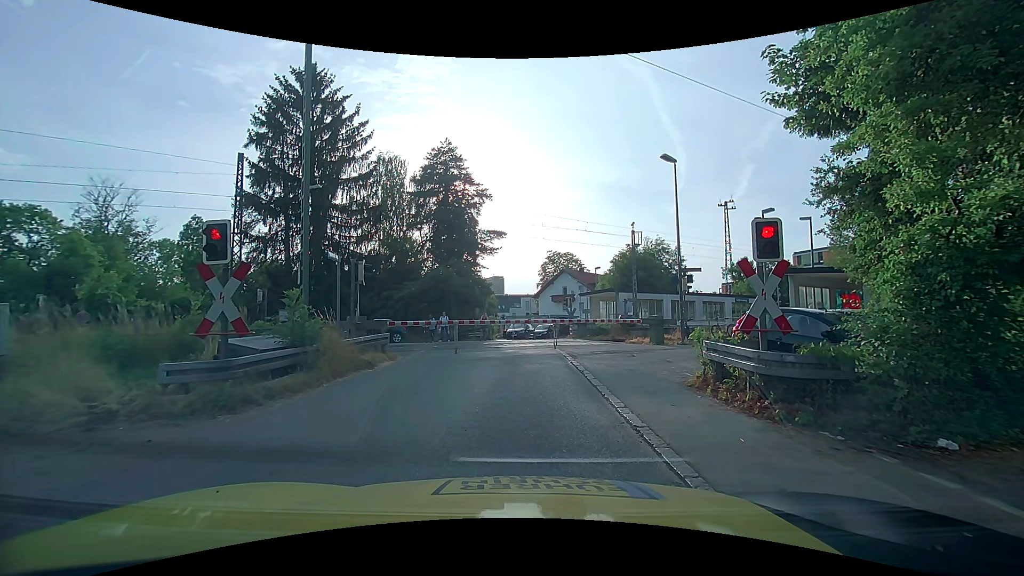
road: unclassified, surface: asphalt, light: Day
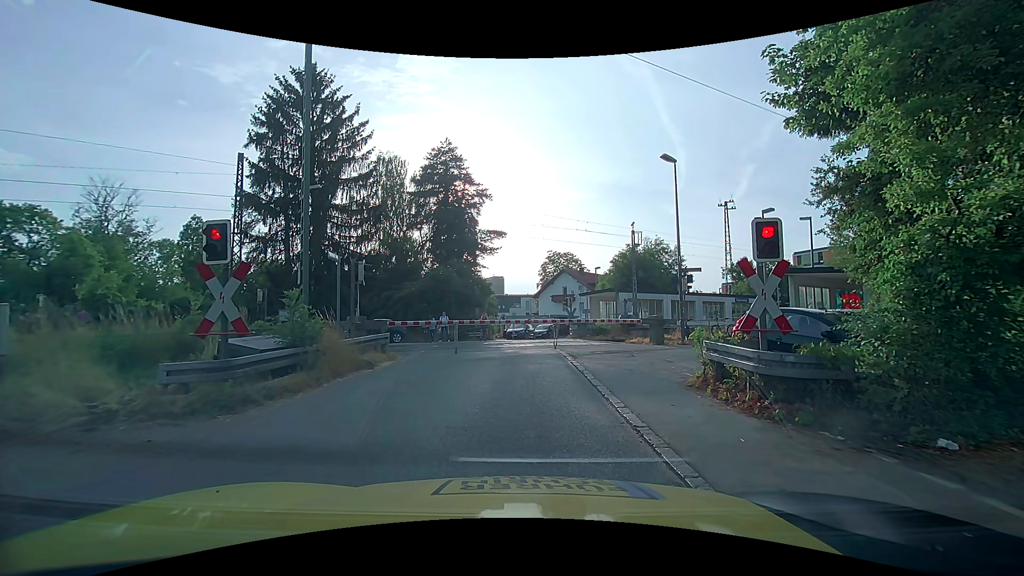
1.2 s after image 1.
(0.0, 0.0) m; 0°
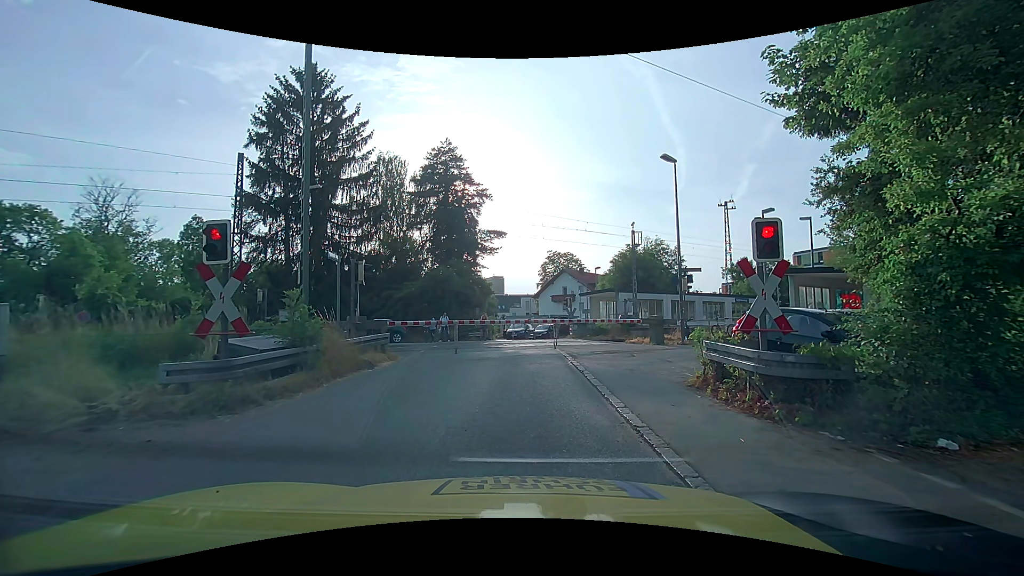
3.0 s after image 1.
(0.0, 0.0) m; 0°
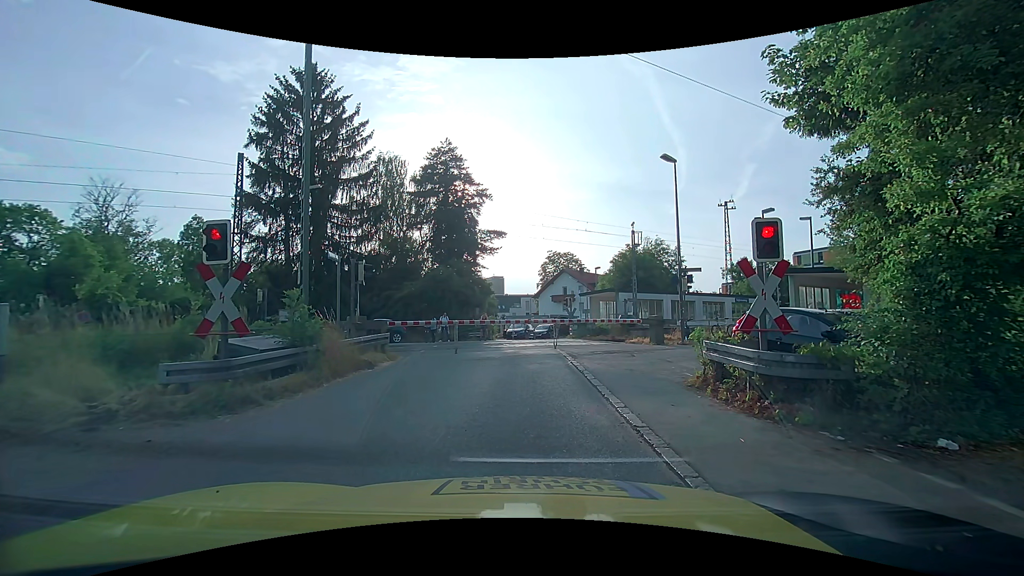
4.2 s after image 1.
(0.0, 0.0) m; 0°
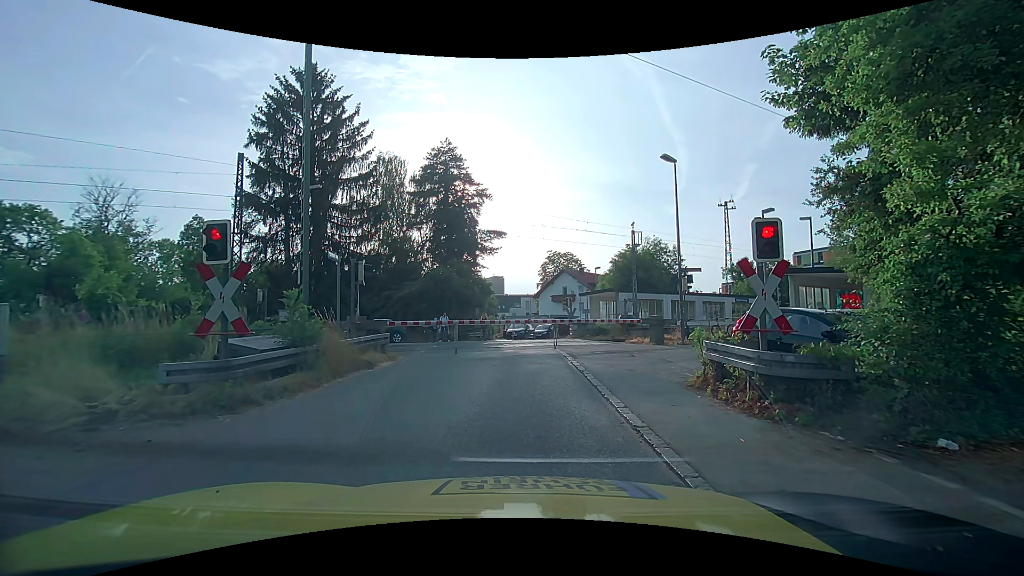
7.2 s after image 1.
(0.0, 0.0) m; 0°
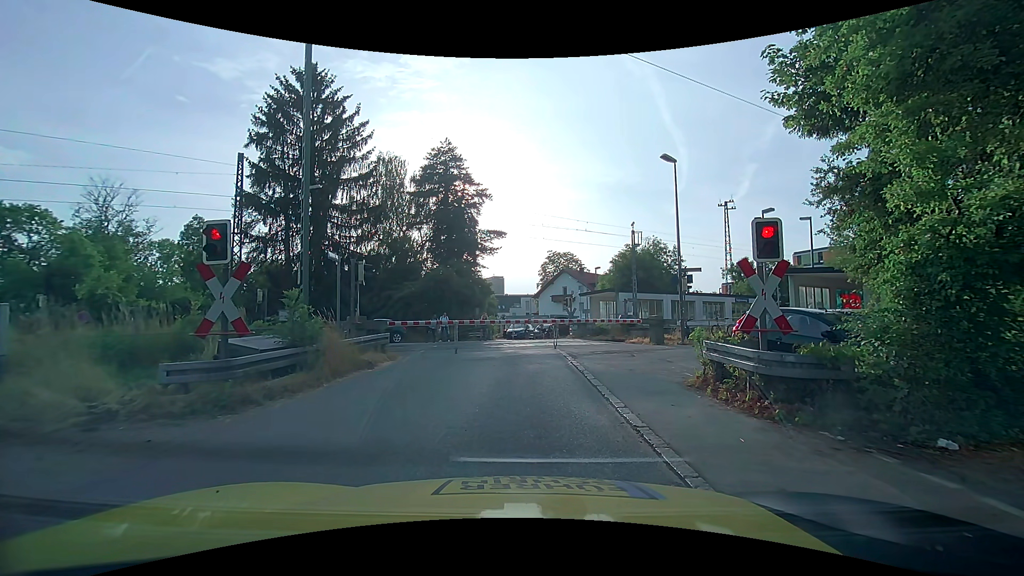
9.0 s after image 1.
(0.0, 0.0) m; 0°
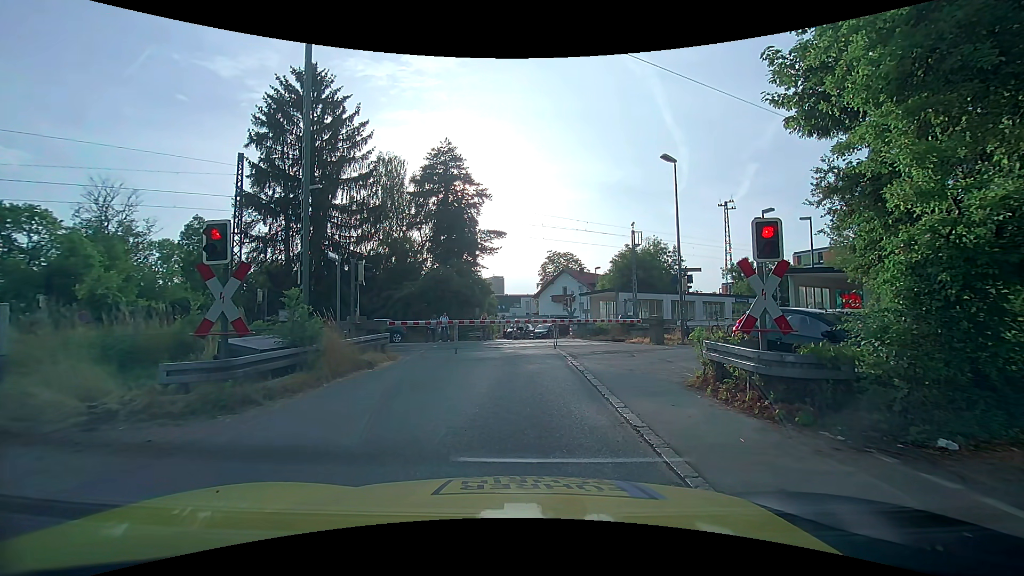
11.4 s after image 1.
(0.0, 0.0) m; 0°
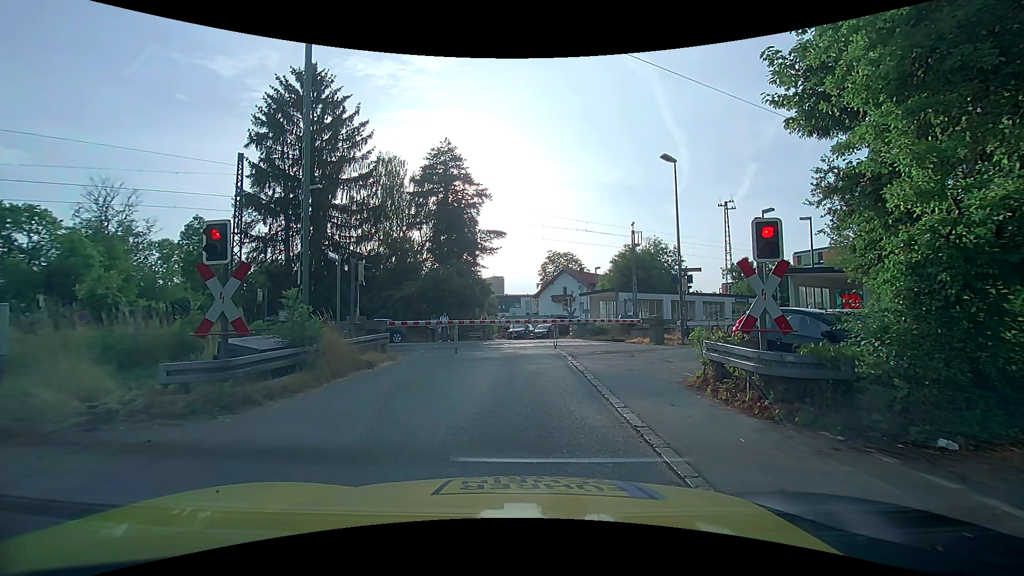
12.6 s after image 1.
(0.0, 0.0) m; 0°
